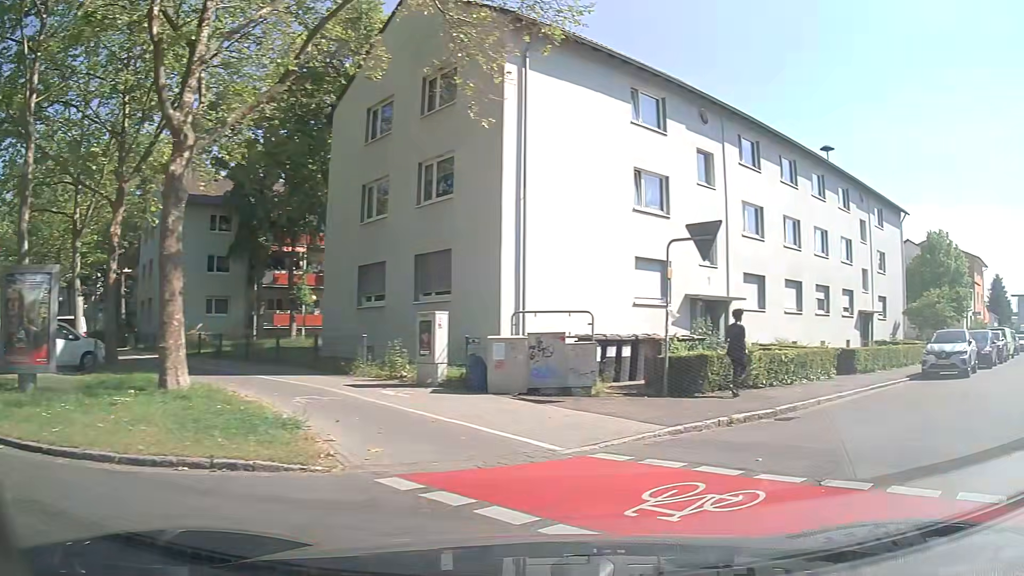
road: secondary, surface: asphalt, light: Day
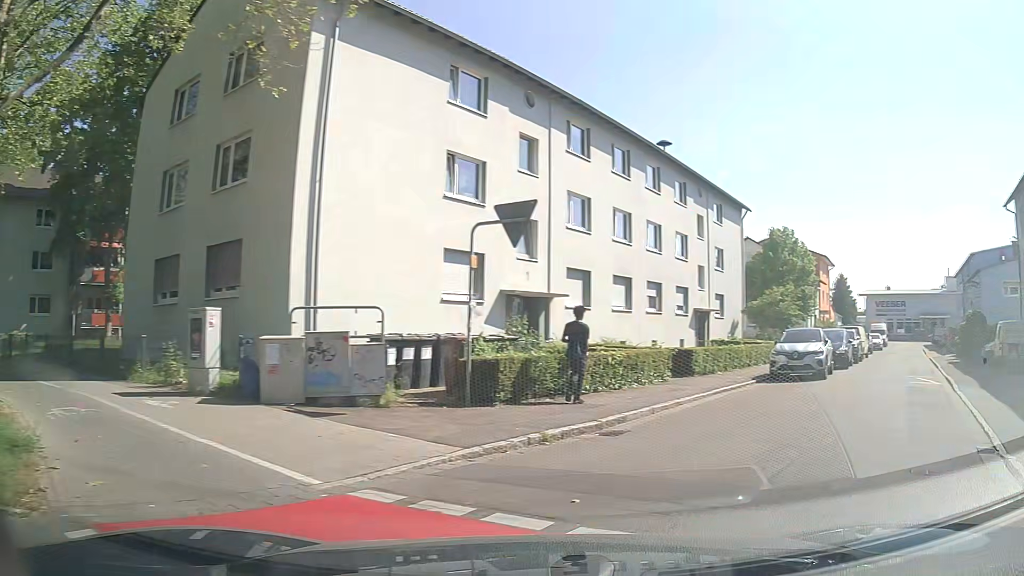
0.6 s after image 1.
(+0.3, +2.0) m; +14°
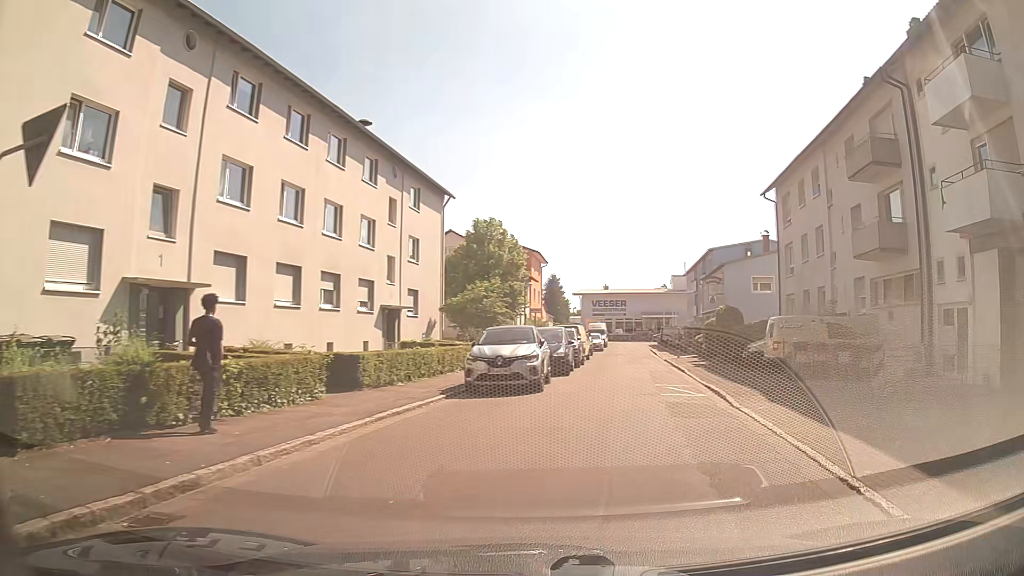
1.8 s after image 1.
(+1.3, +5.0) m; +26°
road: residential
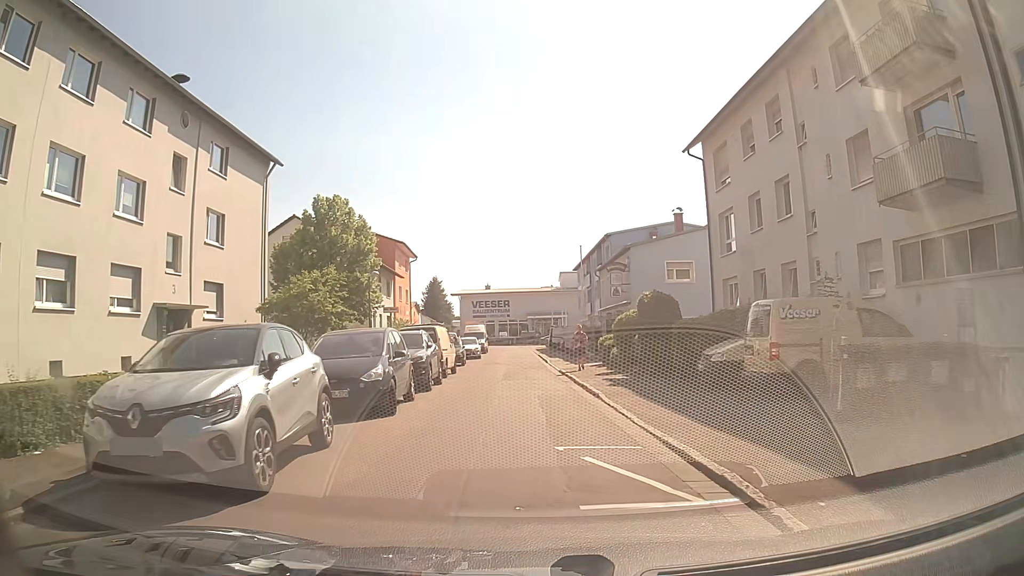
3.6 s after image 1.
(+0.9, +10.2) m; +7°
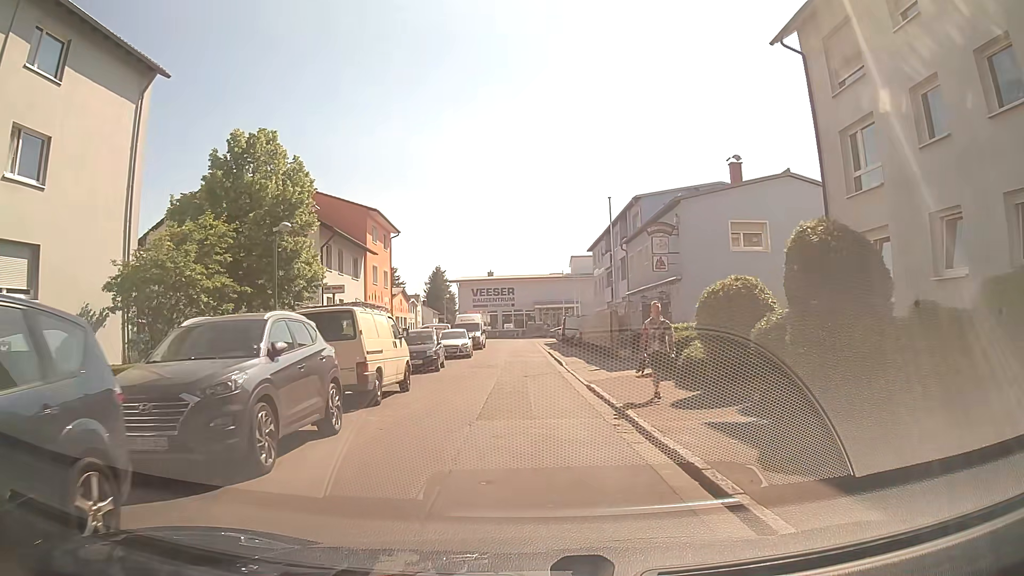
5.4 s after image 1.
(-0.1, +11.8) m; -1°
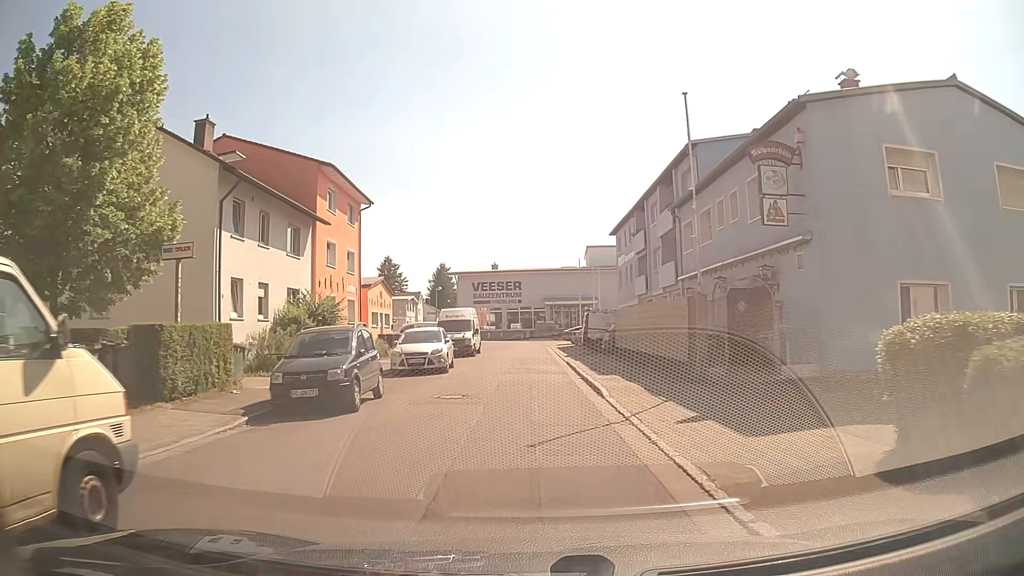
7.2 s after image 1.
(0.0, +12.3) m; 0°
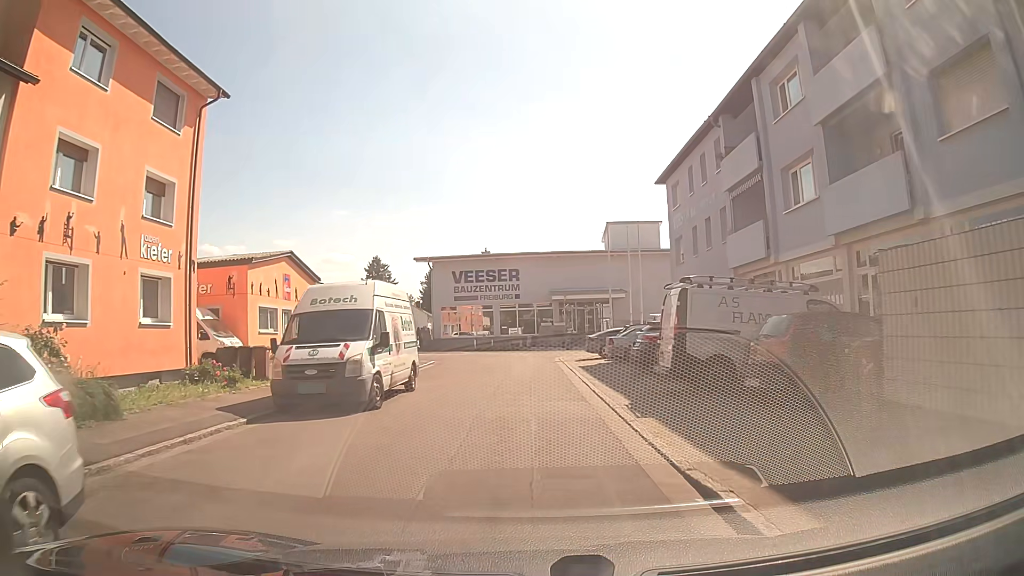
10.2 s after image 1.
(-0.3, +21.2) m; 0°
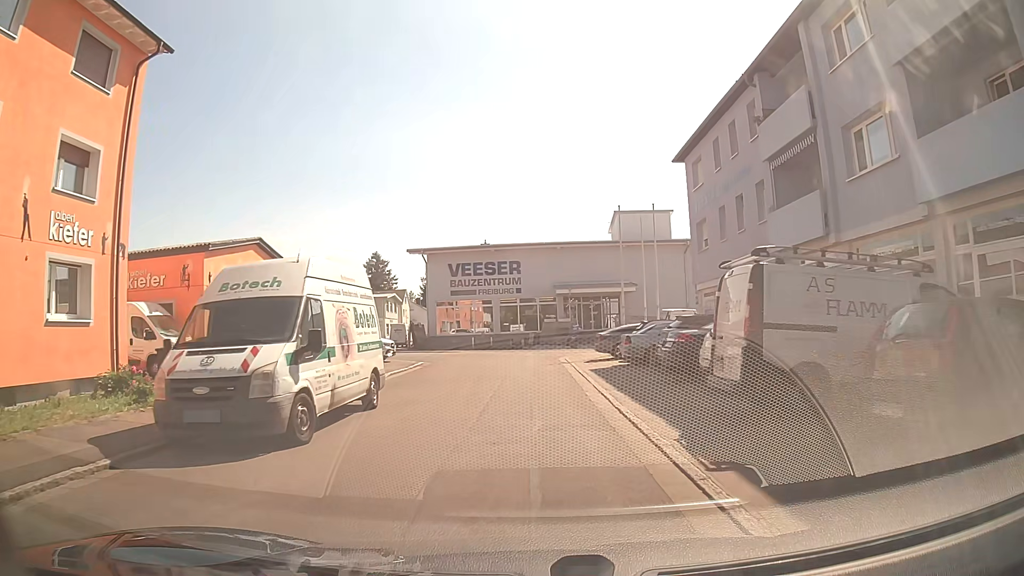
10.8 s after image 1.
(0.0, +4.1) m; -1°
